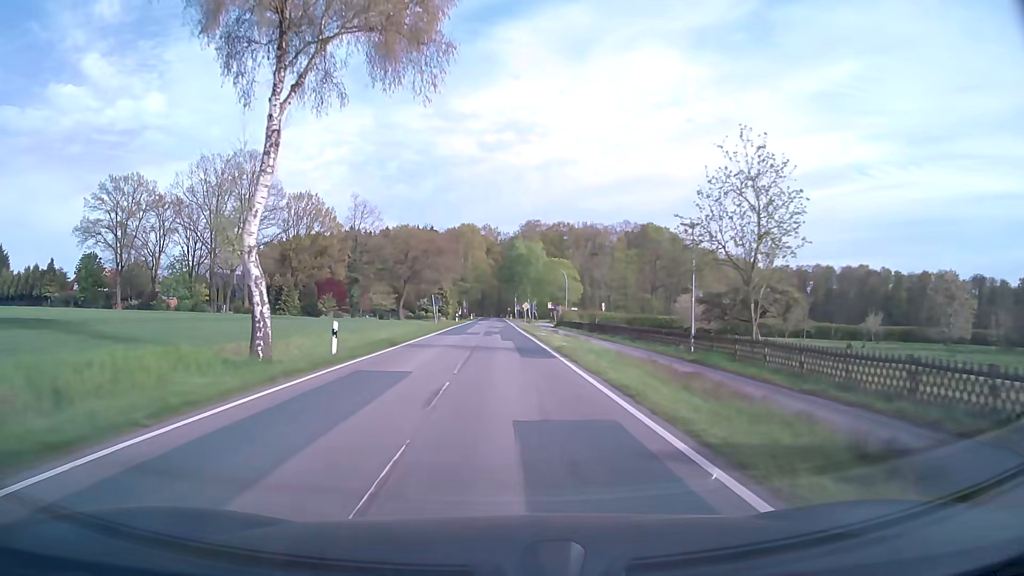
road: secondary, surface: asphalt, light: Day
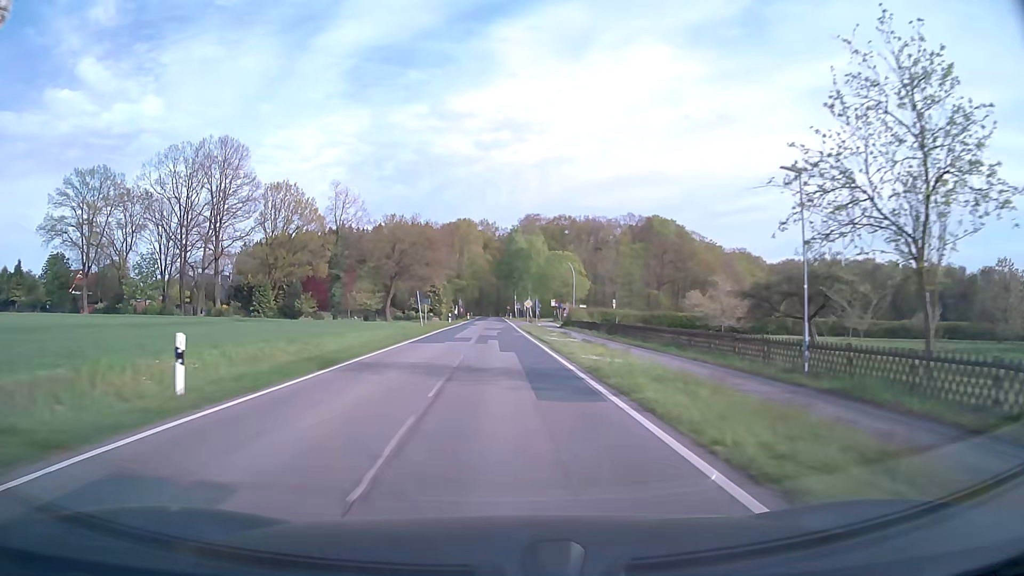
(0.0, +10.0) m; 0°
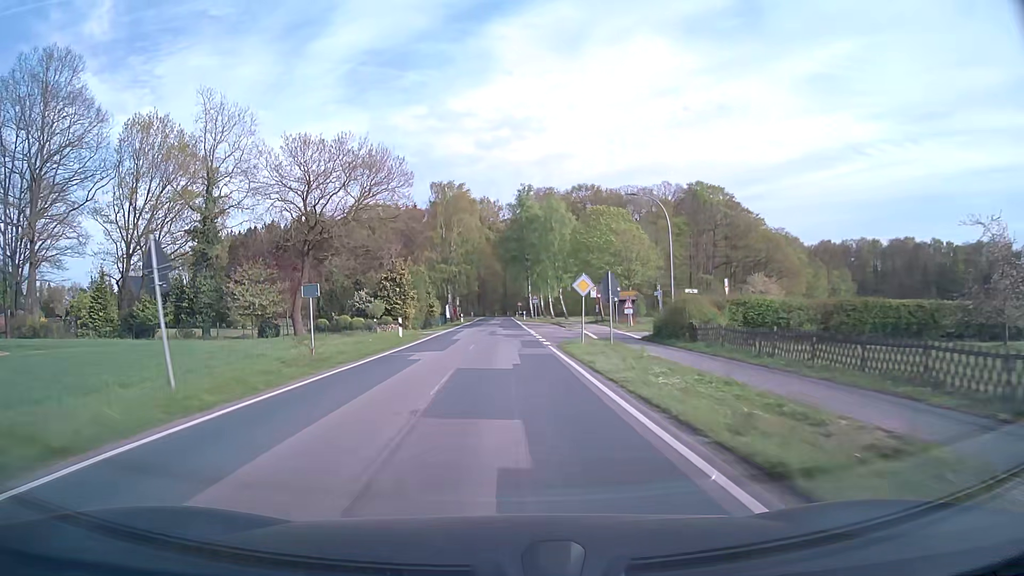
(-0.4, +40.3) m; -1°
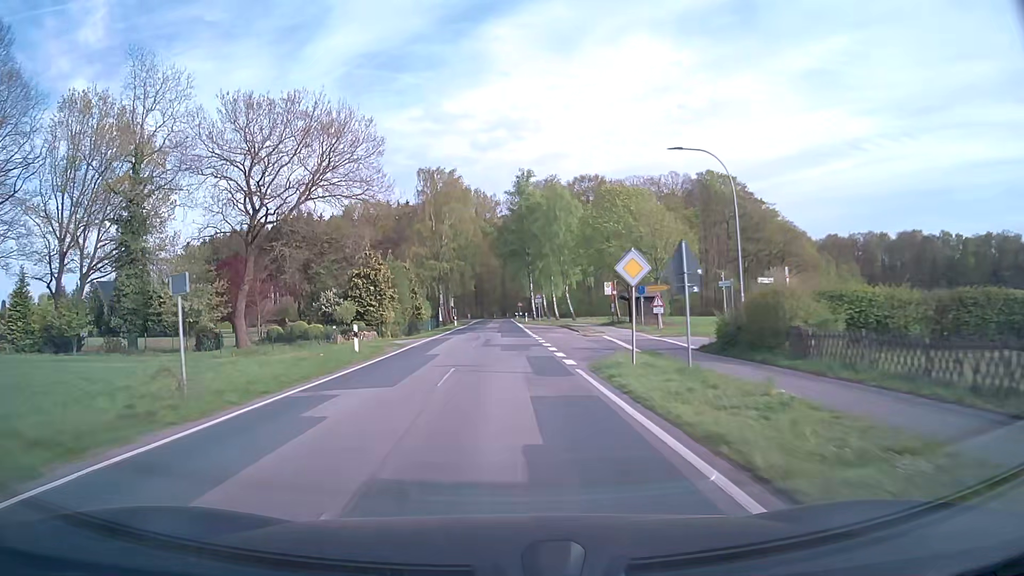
(0.0, +10.1) m; 0°
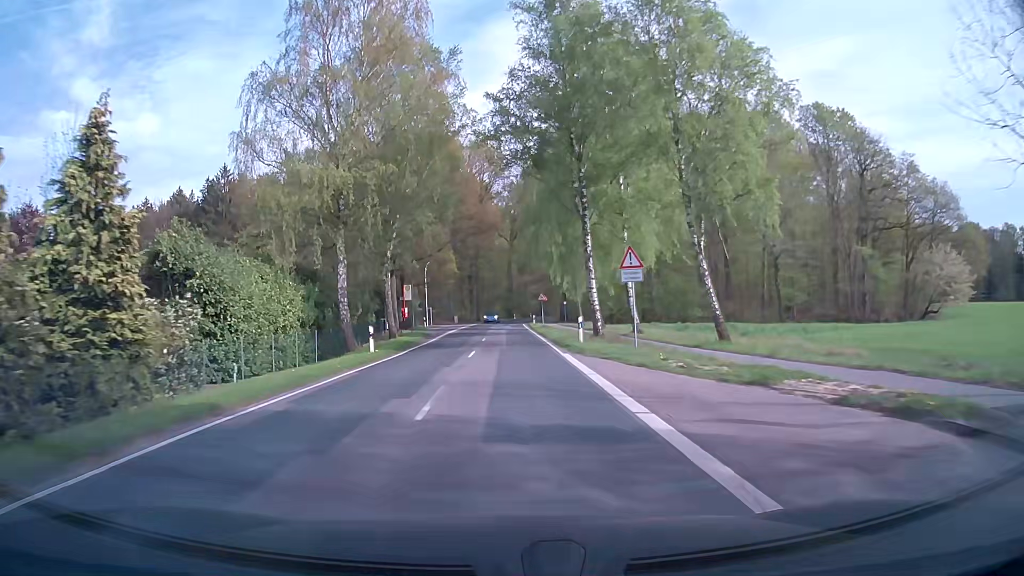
(-0.4, +50.1) m; -1°
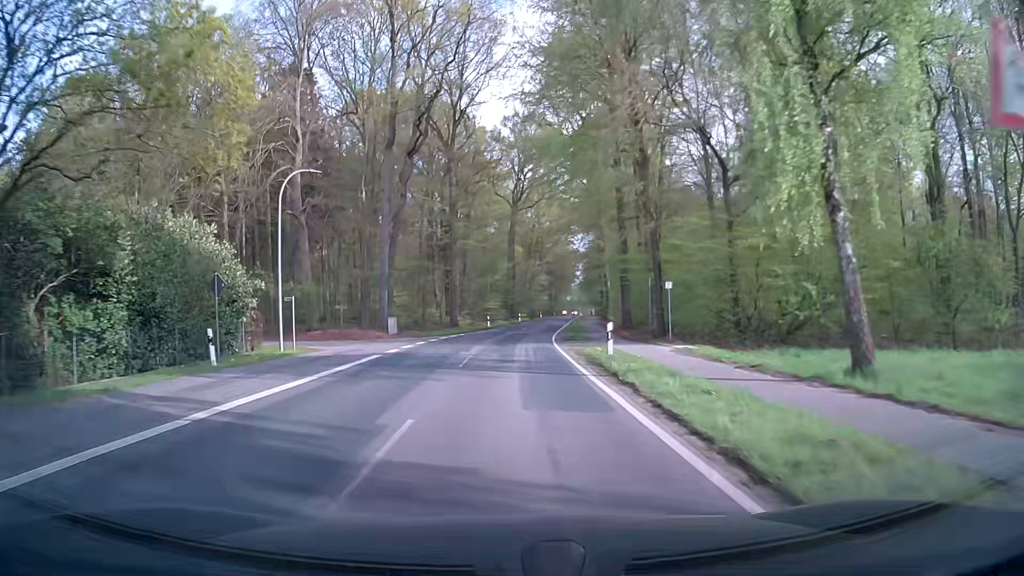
(+0.2, +50.1) m; 0°
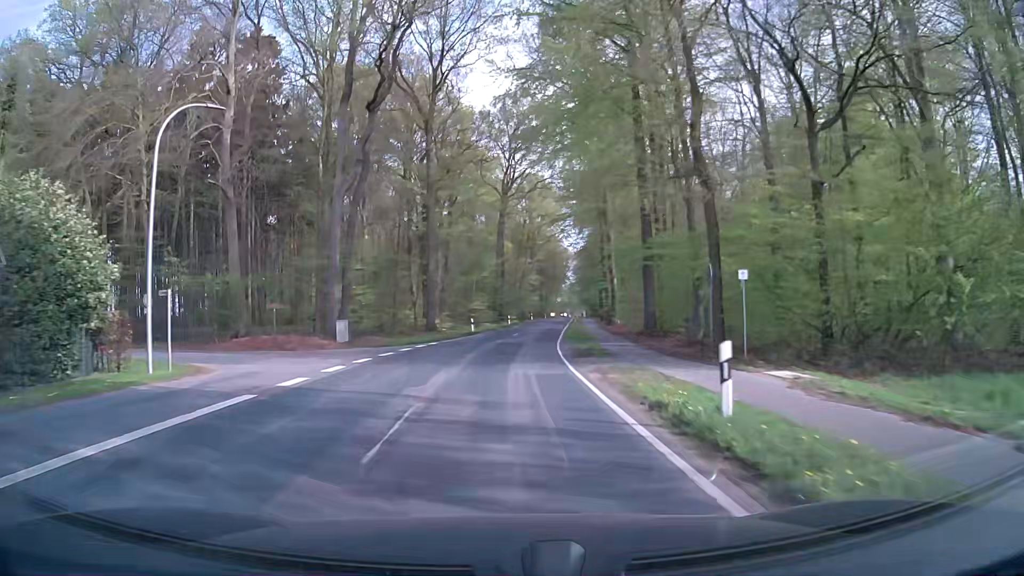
(+0.1, +10.0) m; +1°
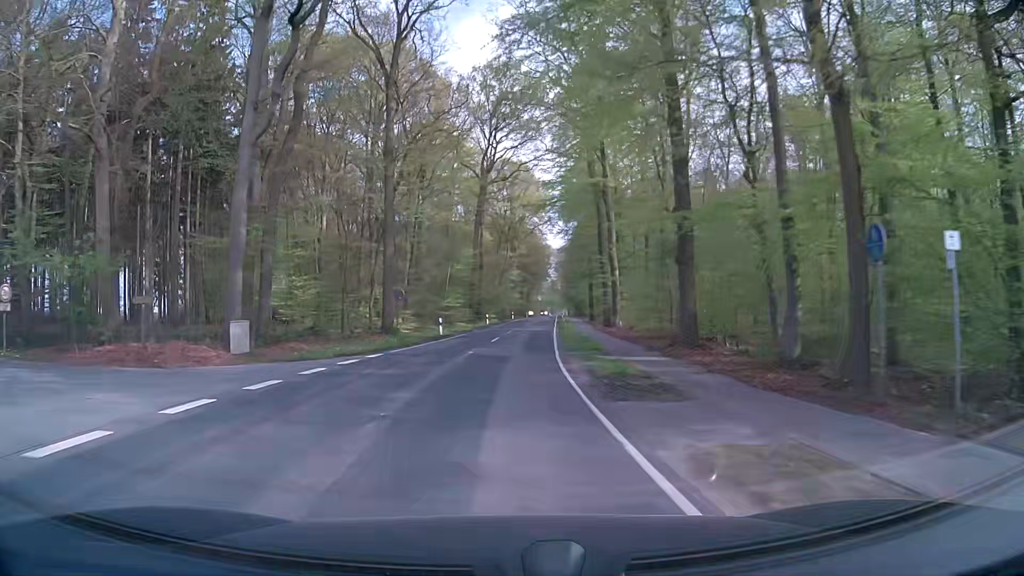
(+0.2, +10.0) m; +2°
(0, +10) (+1, +20) (+1, +30) (+2, +40) (+3, +50) (+3, +60) (+4, +70) (+5, +80) (+6, +90) (+7, +100) m
